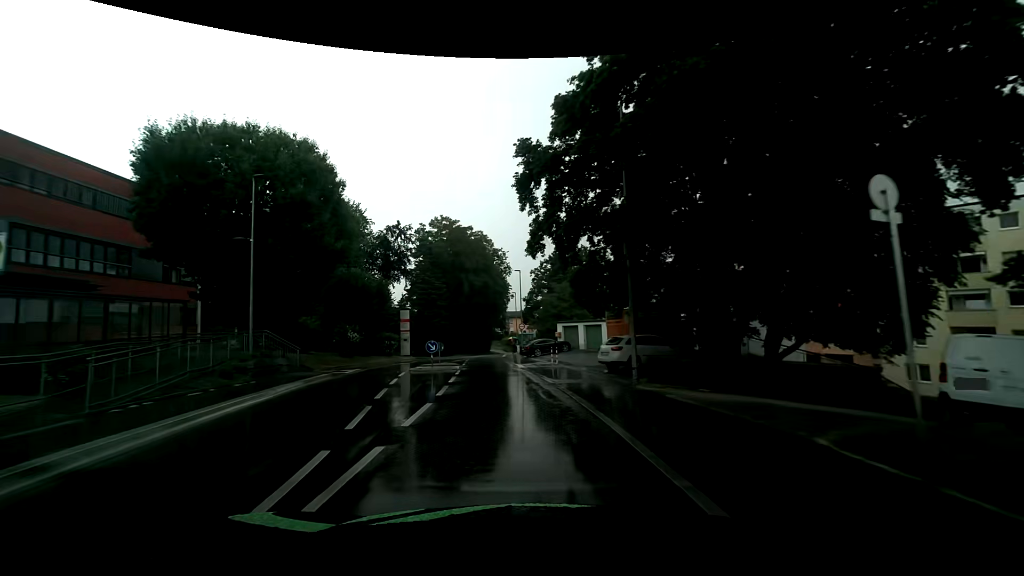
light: Day
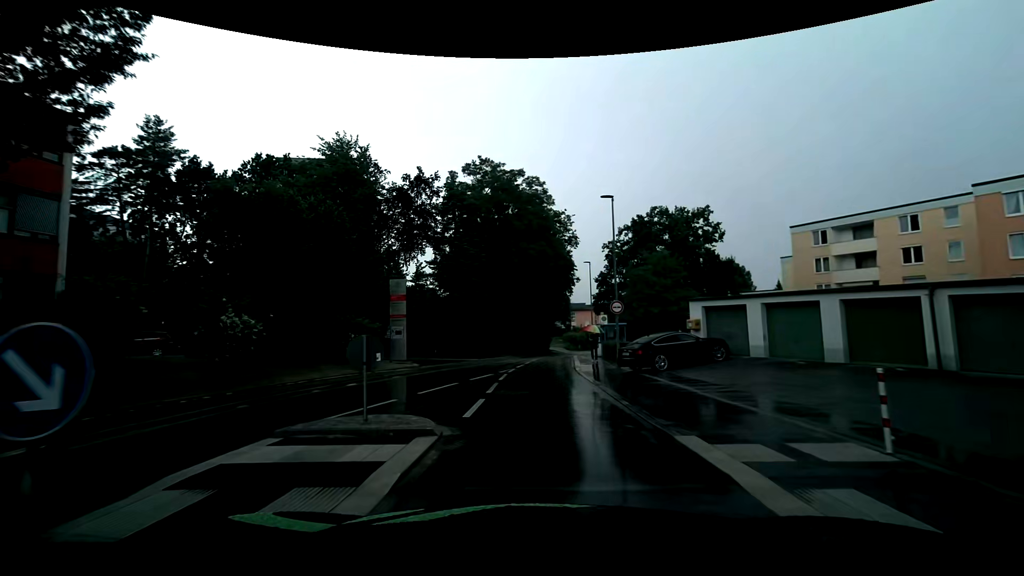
(-2.4, +23.0) m; -7°
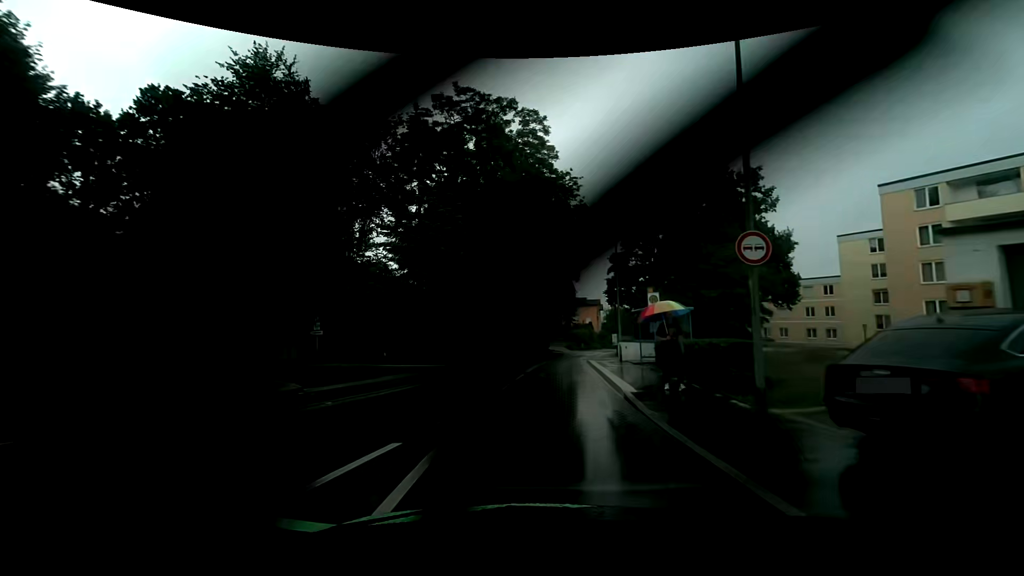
(-0.2, +14.5) m; 0°
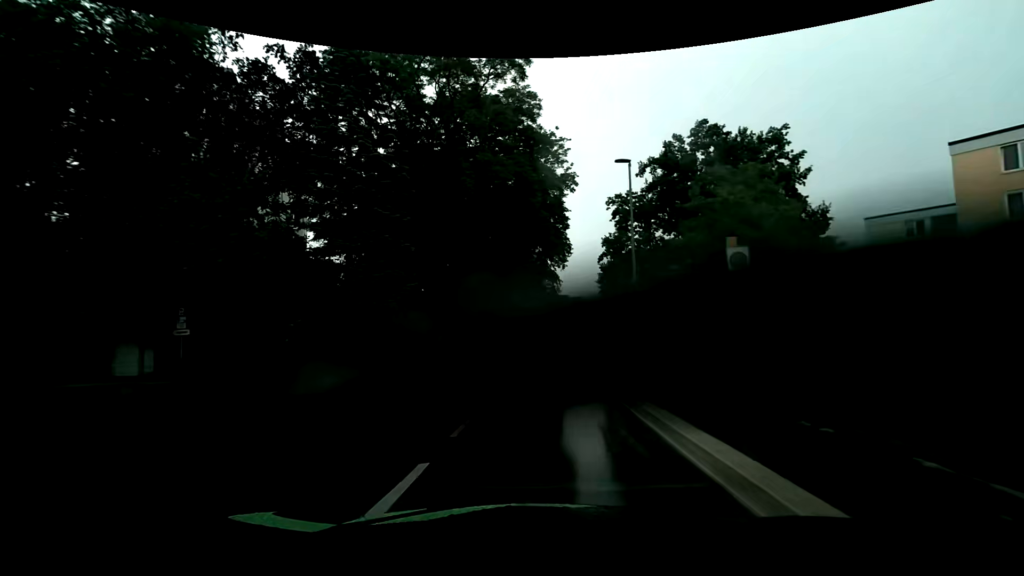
(+0.1, +9.8) m; +1°
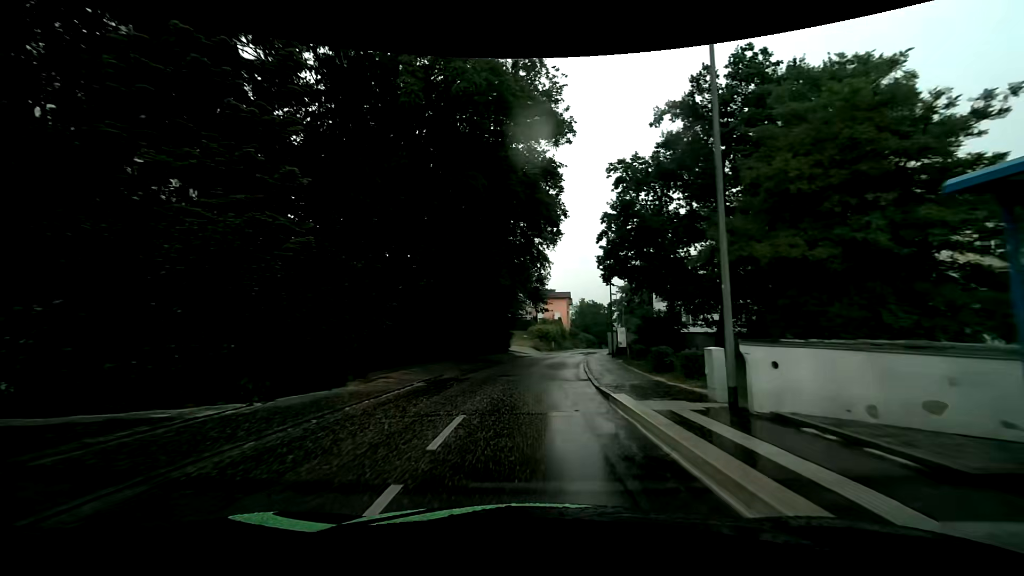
(+0.2, +9.9) m; +2°
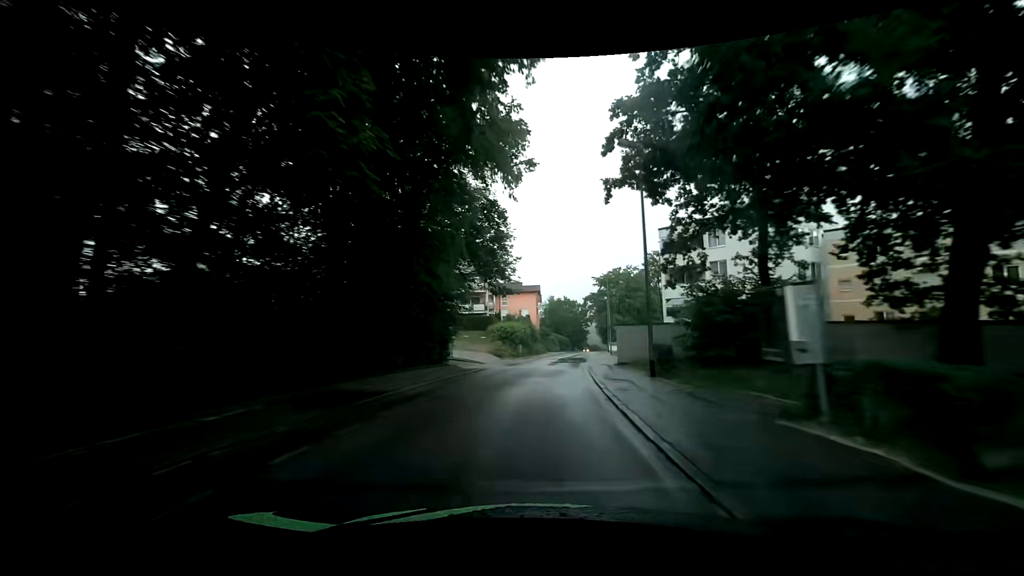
(+0.8, +20.3) m; +5°
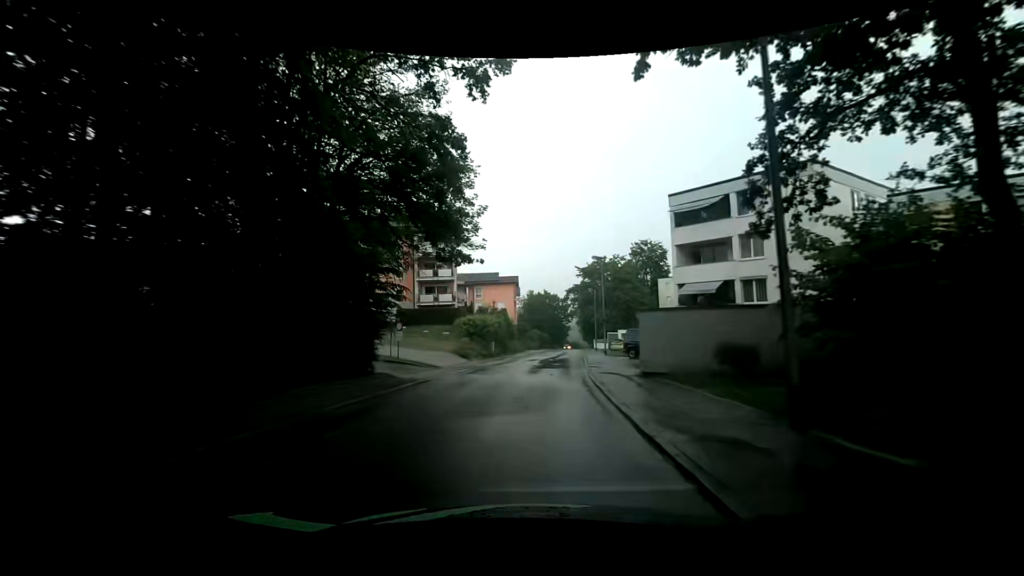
(+0.1, +10.4) m; +2°
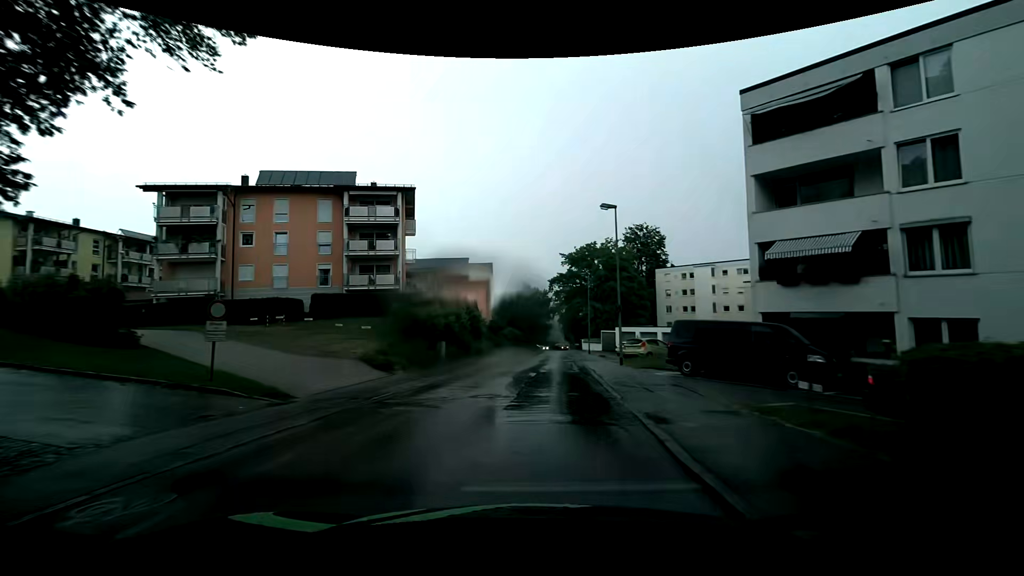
(+0.3, +15.9) m; +1°
(0, +10) (+1, +20) (+2, +30) (+2, +40) (+3, +50) (+4, +60) (+5, +70) (+5, +80) (+6, +90) (+7, +100) m
